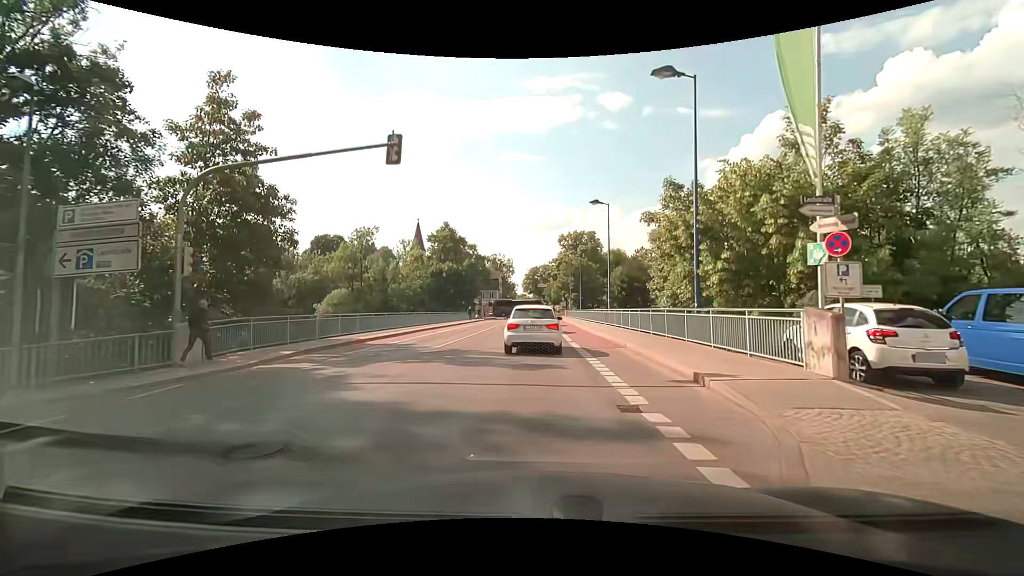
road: residential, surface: asphalt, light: Day
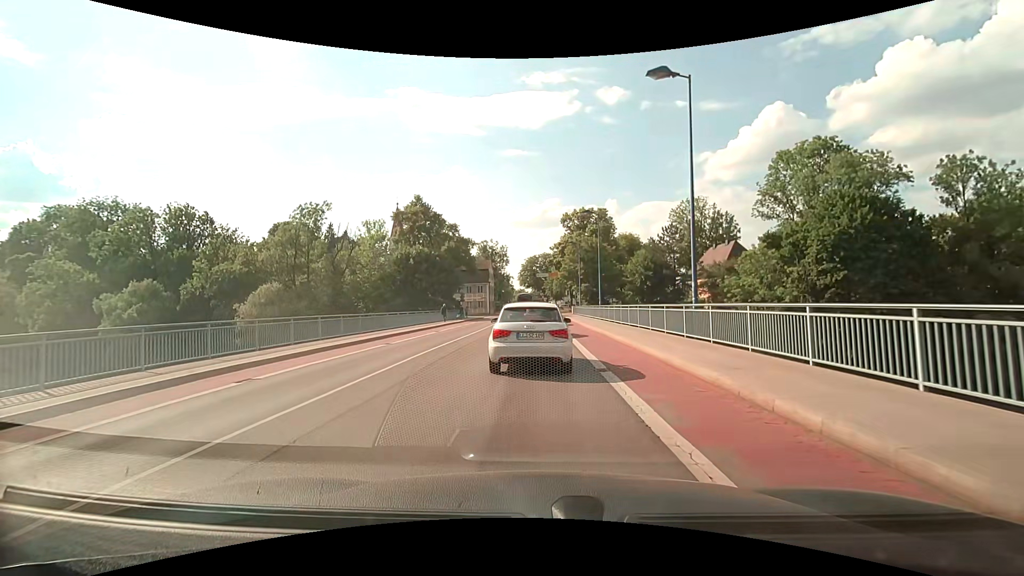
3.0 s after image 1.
(+0.1, +20.3) m; 0°
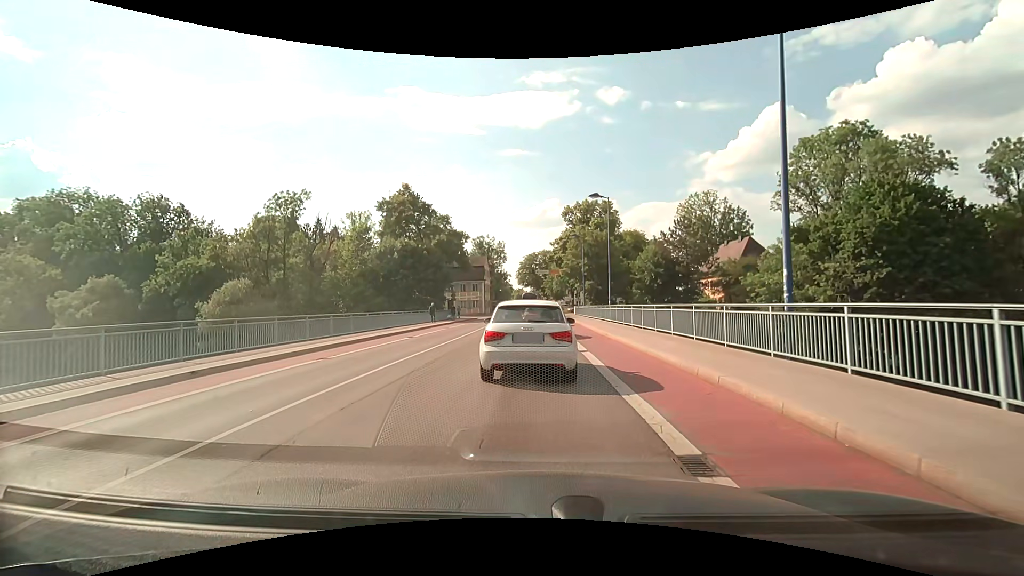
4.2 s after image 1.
(0.0, +6.2) m; -1°
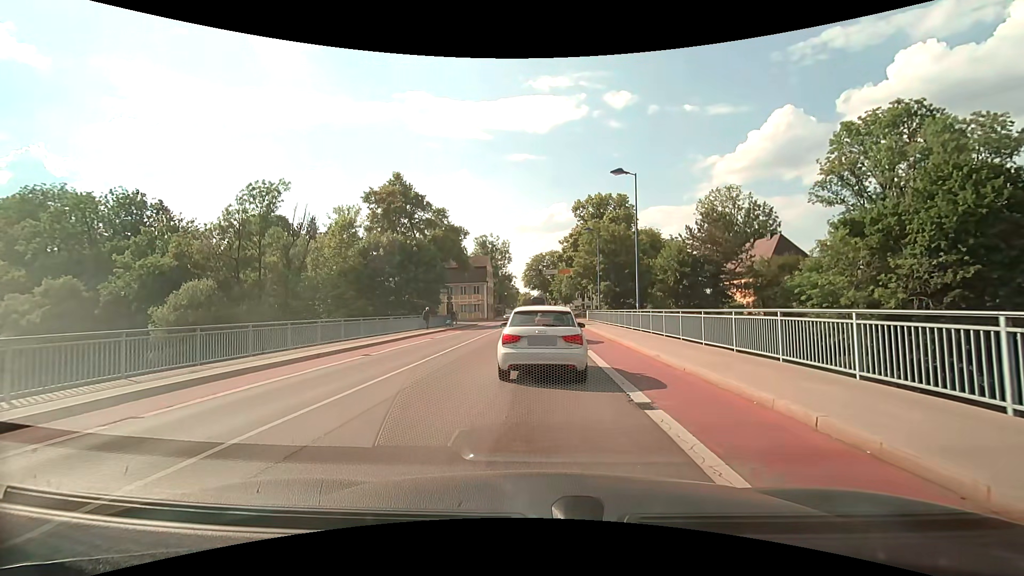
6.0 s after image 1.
(0.0, +7.5) m; -1°
